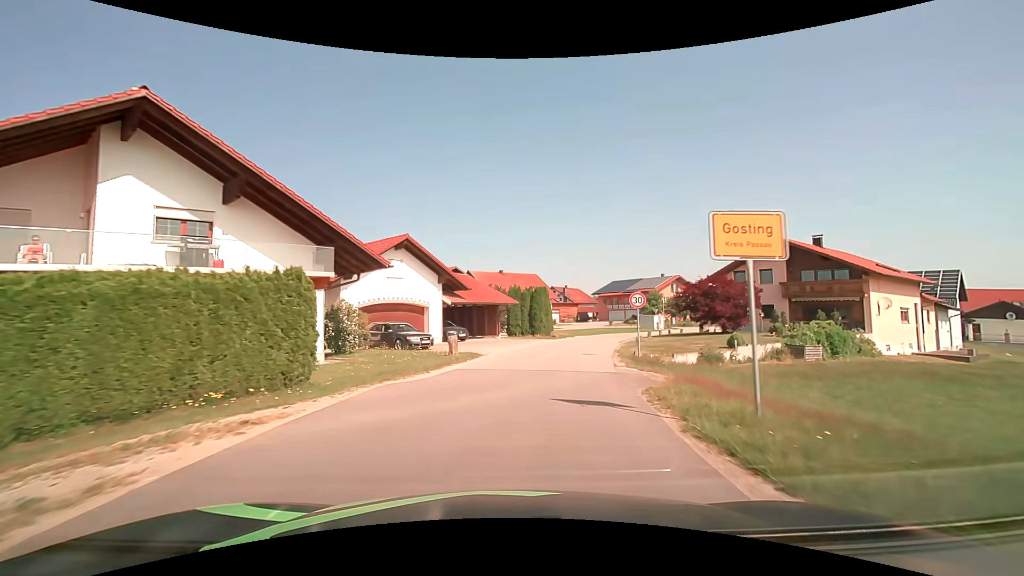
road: tertiary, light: Day
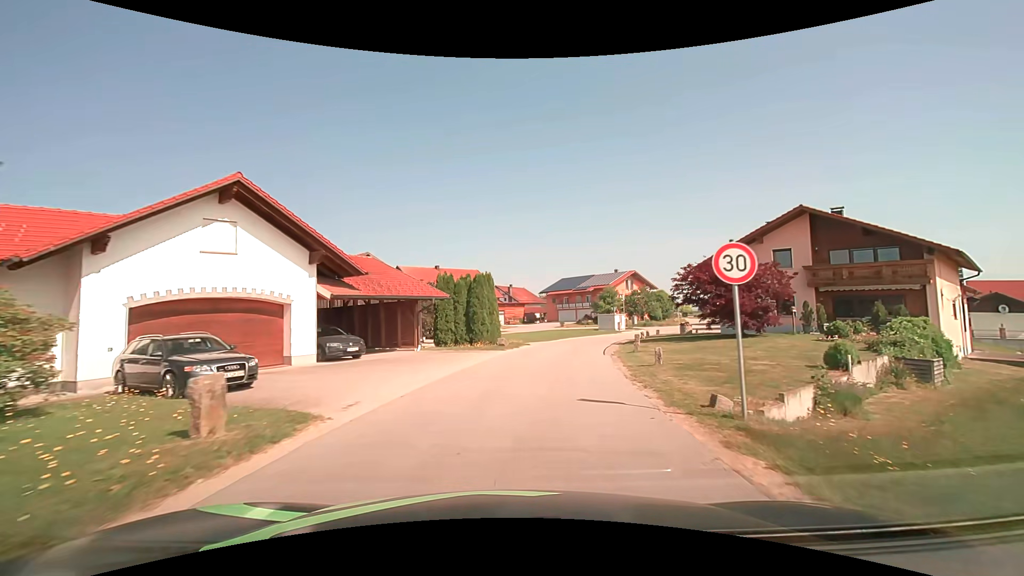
(+0.7, +12.1) m; +6°
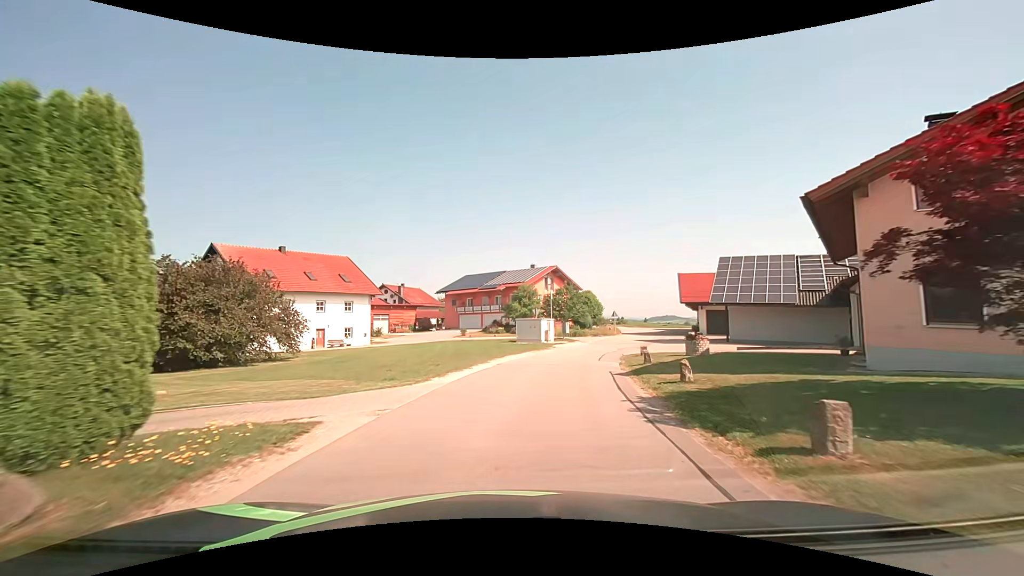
(+2.2, +22.1) m; +11°
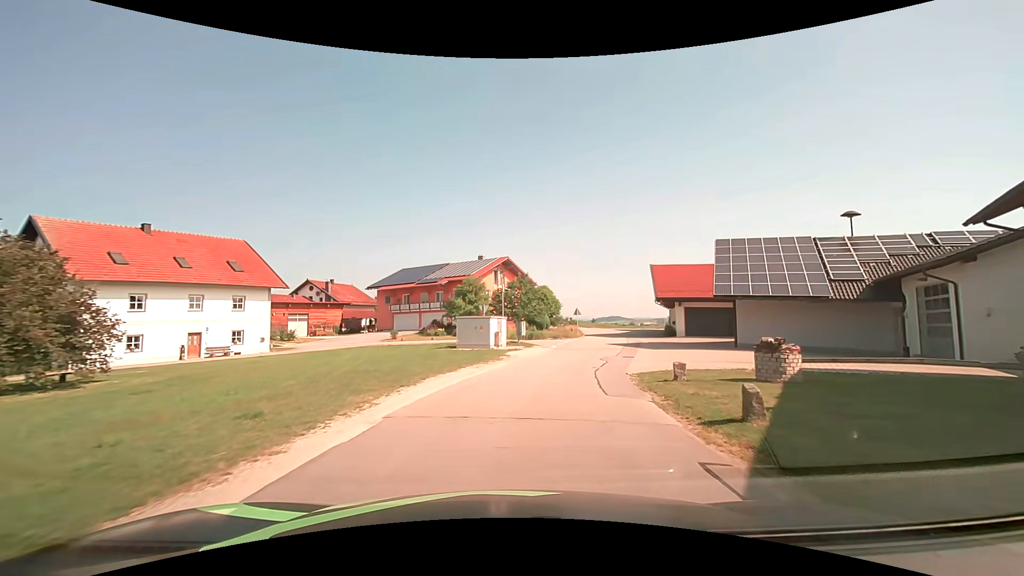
(+0.5, +10.9) m; +6°
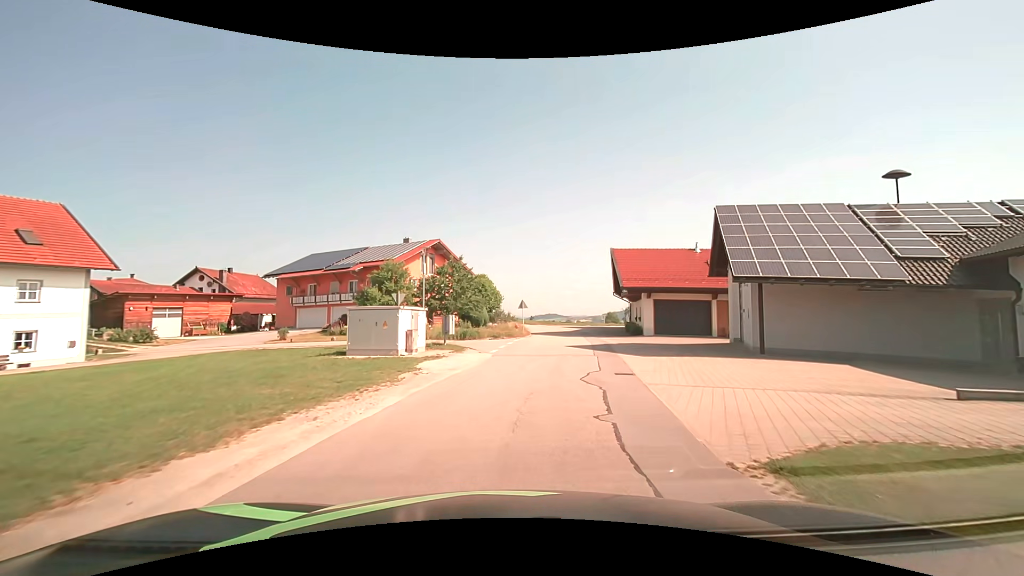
(+0.6, +10.7) m; +7°
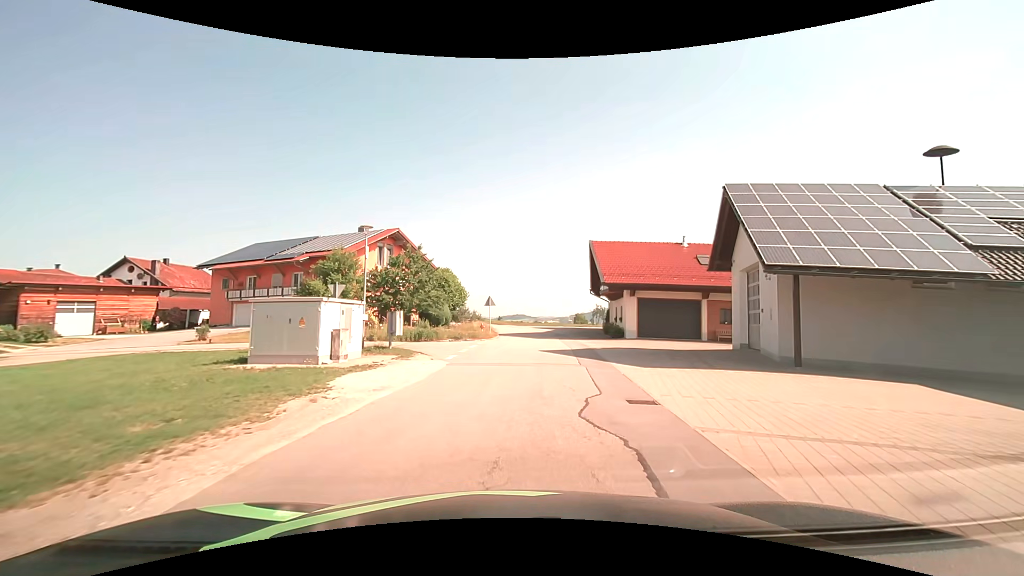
(+0.1, +5.2) m; +3°
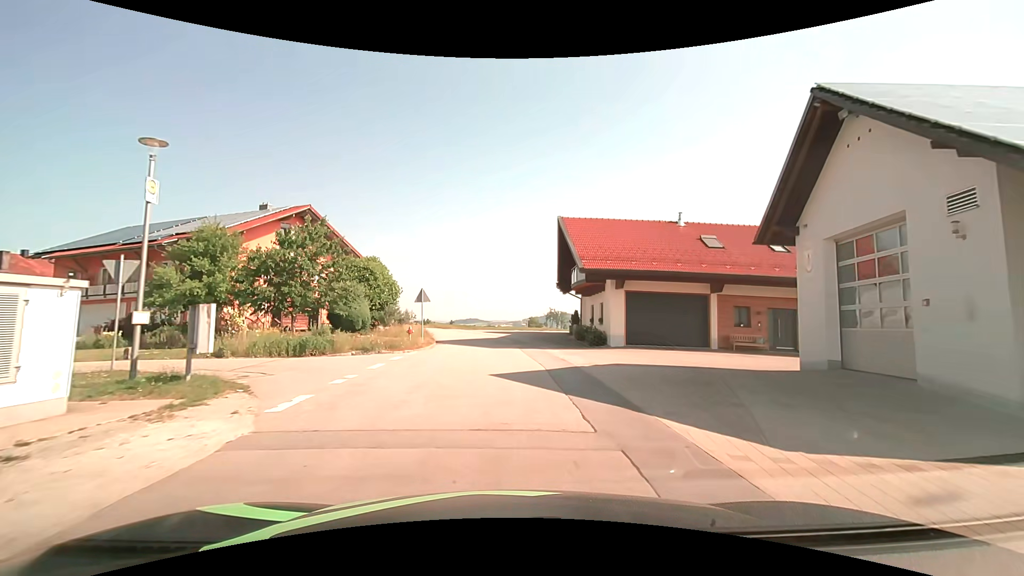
(+0.6, +10.2) m; +5°
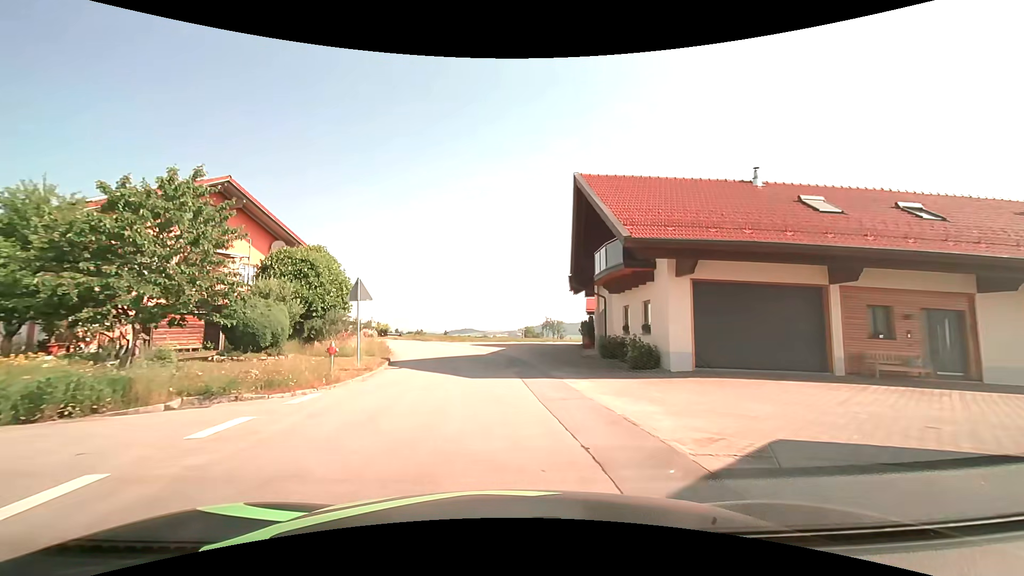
(+0.3, +10.4) m; +2°
(0, +10) (-1, +20) (-3, +30) (-6, +39) (-11, +48) (-18, +55) (-26, +60) (-35, +64) (-45, +66) (-55, +66) m
